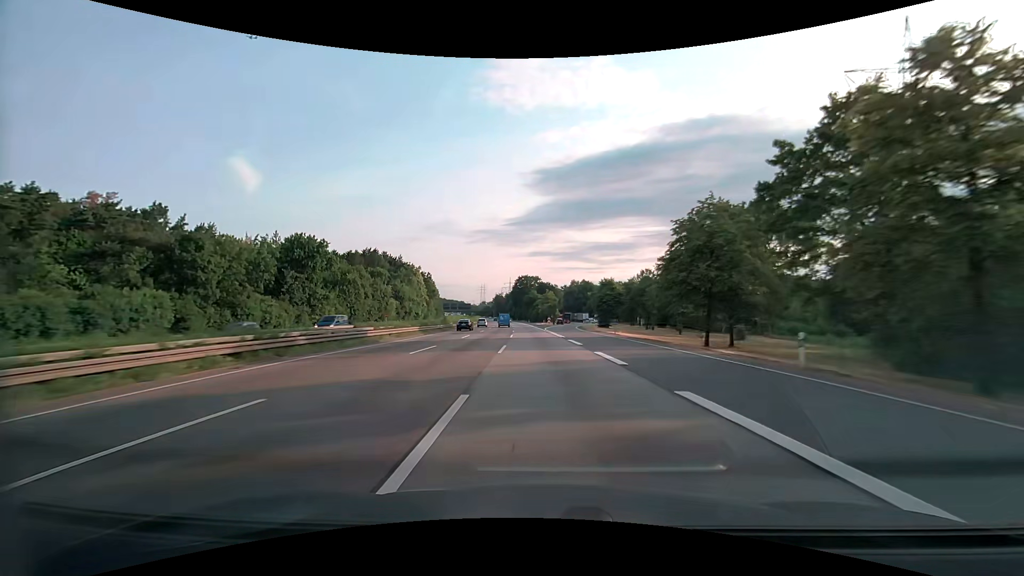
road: motorway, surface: asphalt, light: Day
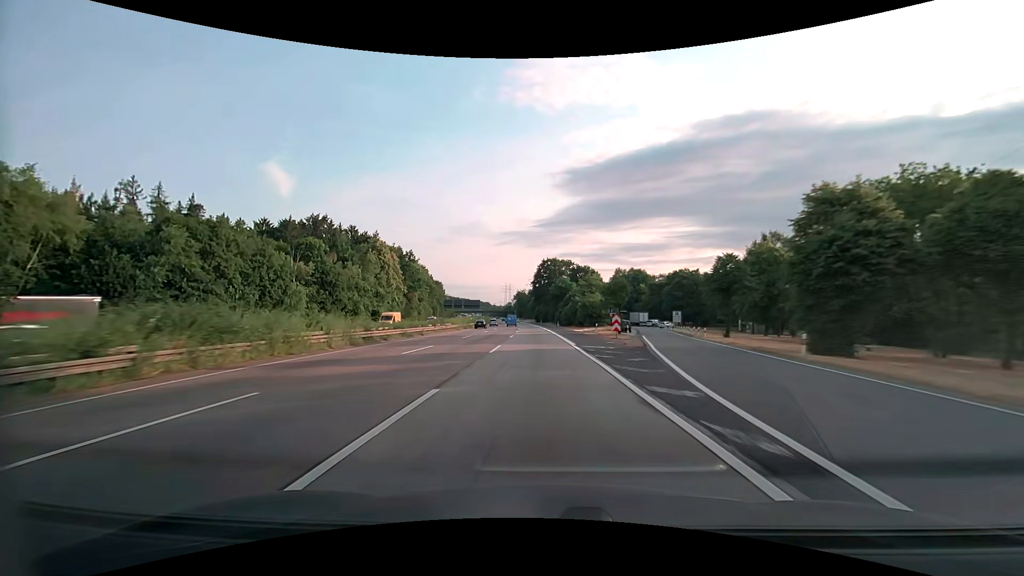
(-2.1, +70.1) m; -3°
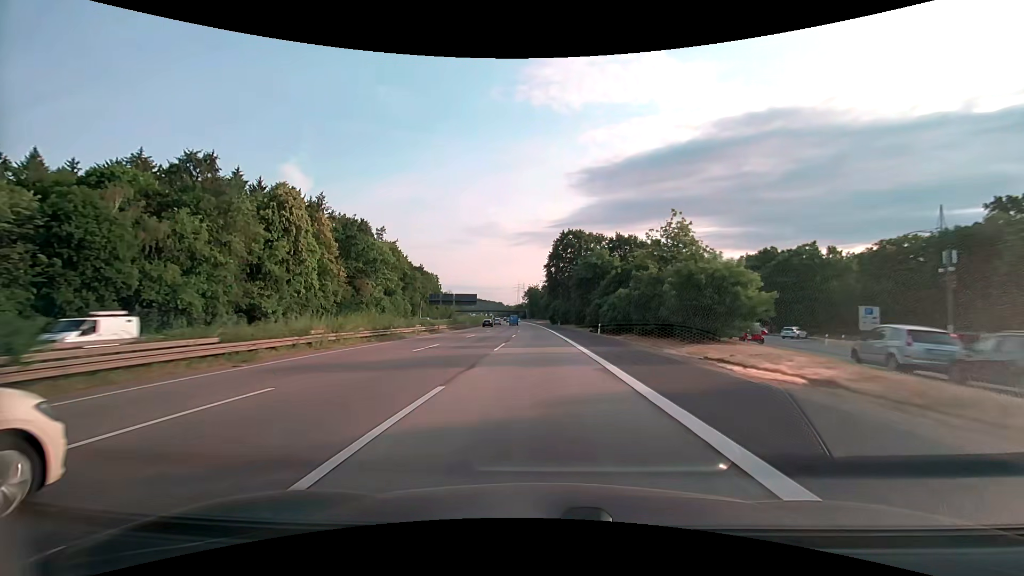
(-0.8, +52.3) m; -2°
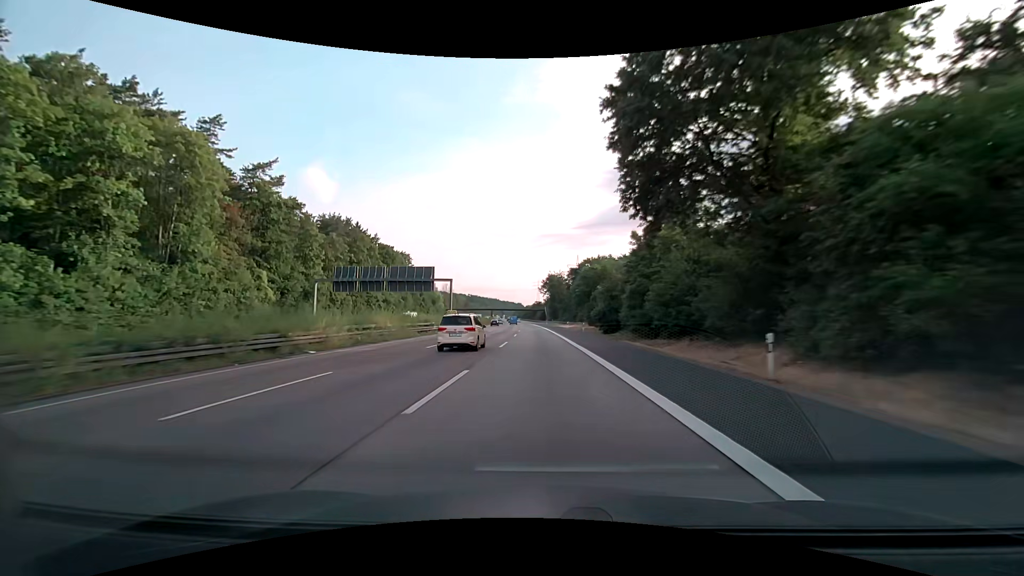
(-1.8, +85.8) m; -2°
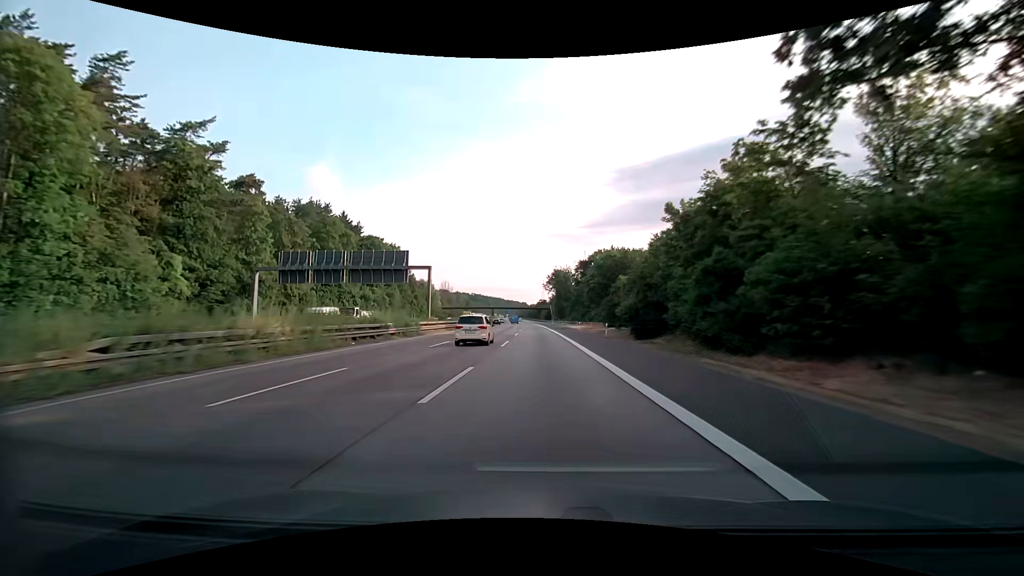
(-0.1, +16.9) m; -1°
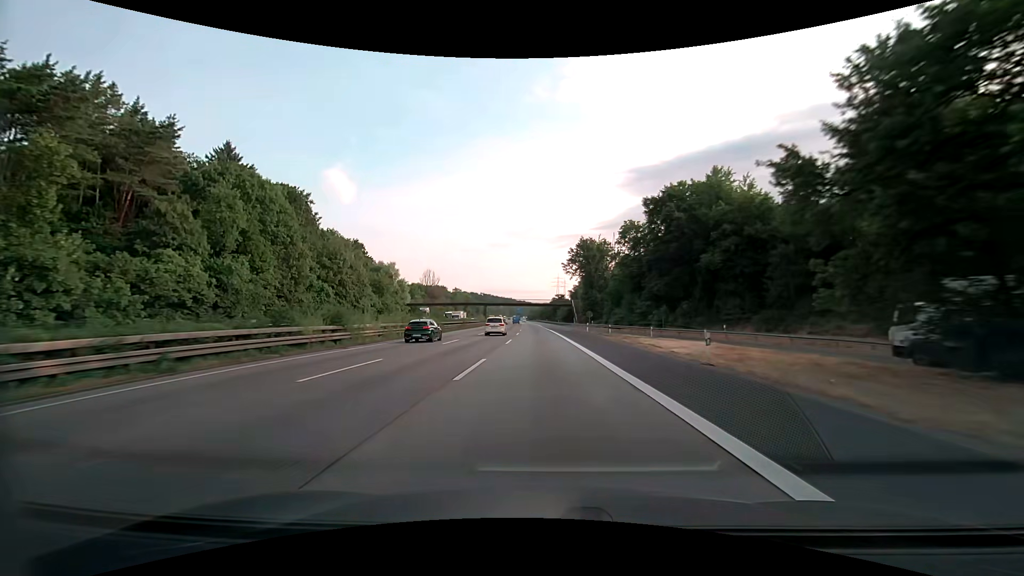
(-1.0, +67.0) m; -2°
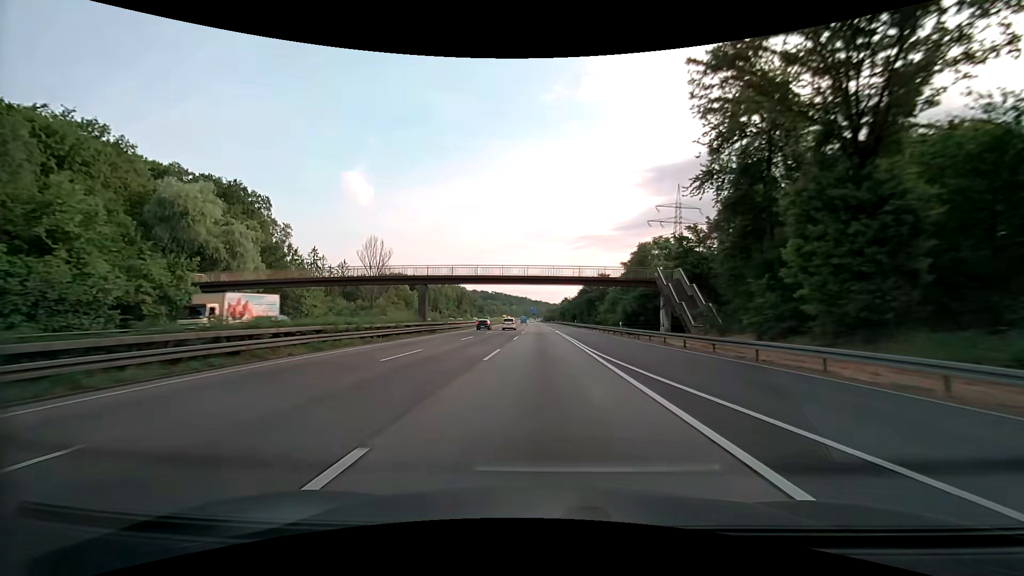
(-1.7, +82.6) m; -2°
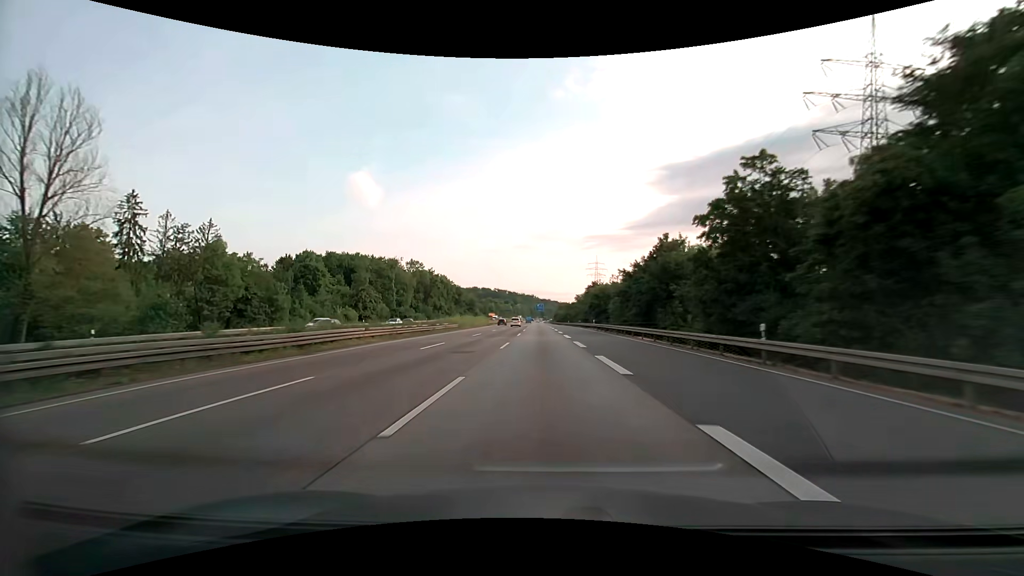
(-0.9, +81.7) m; -1°
(0, +10) (0, +20) (0, +30) (0, +40) (0, +50) (0, +60) (0, +70) (-1, +80) (-1, +90) (-1, +100) m
